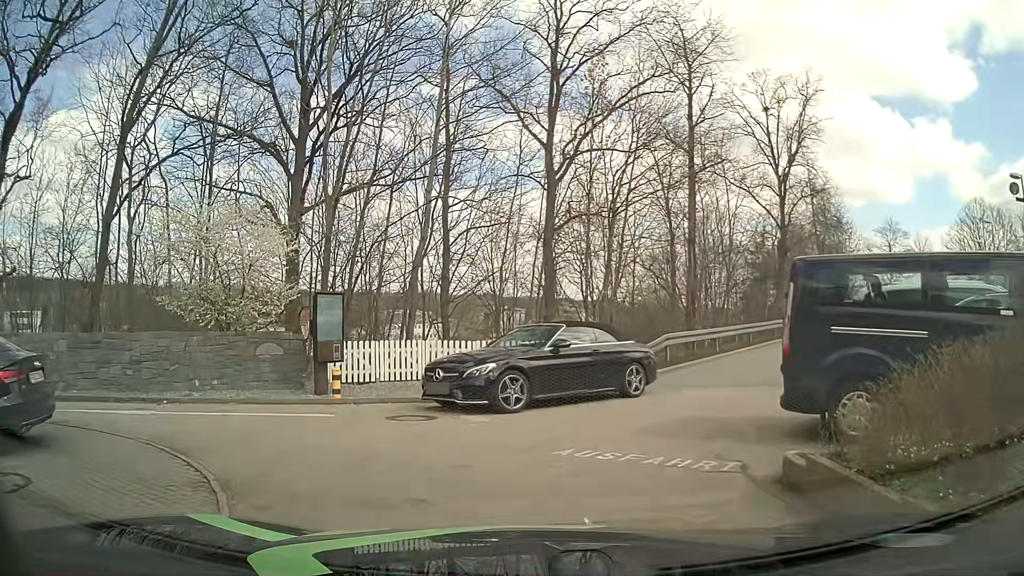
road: tertiary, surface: asphalt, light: Day
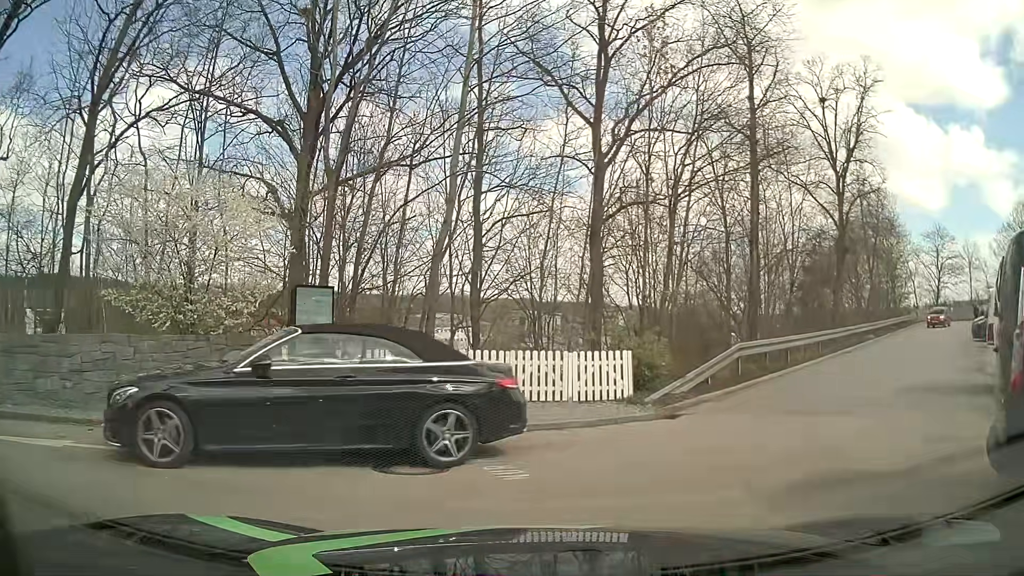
(0.0, +3.3) m; -1°
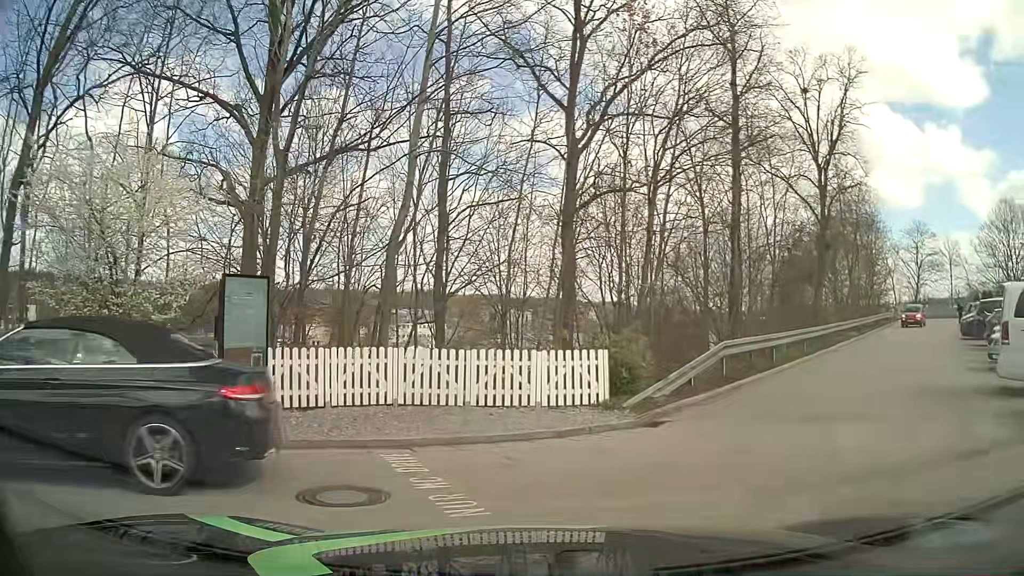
(0.0, +1.3) m; +1°
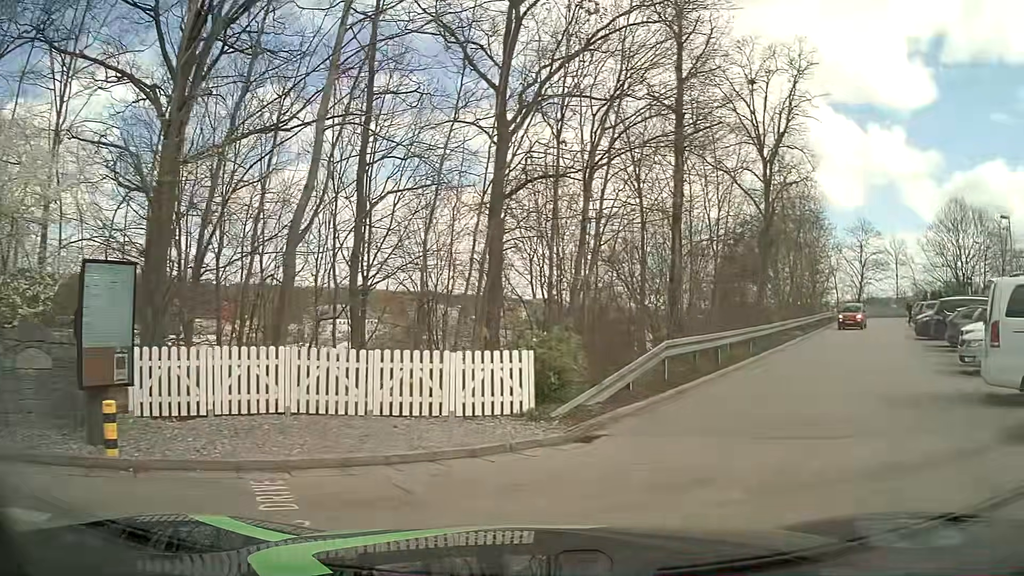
(0.0, +1.5) m; +5°
